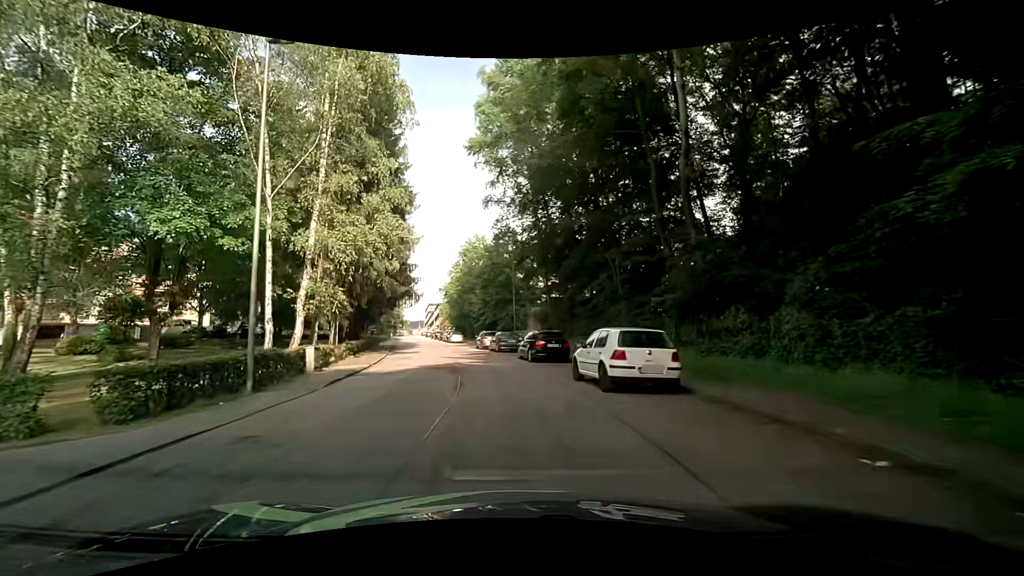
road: residential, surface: asphalt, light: Day
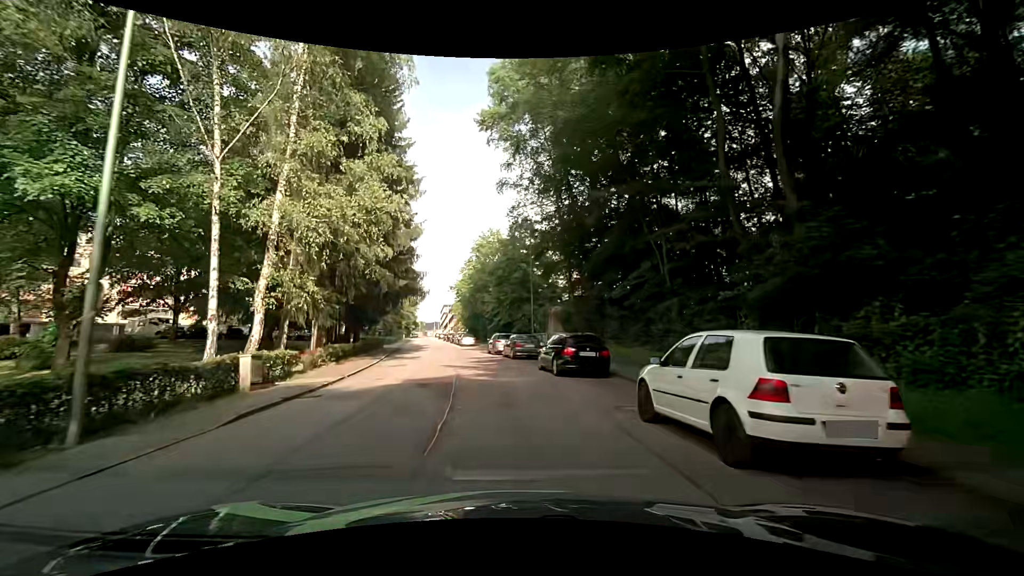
(-0.1, +5.8) m; -2°
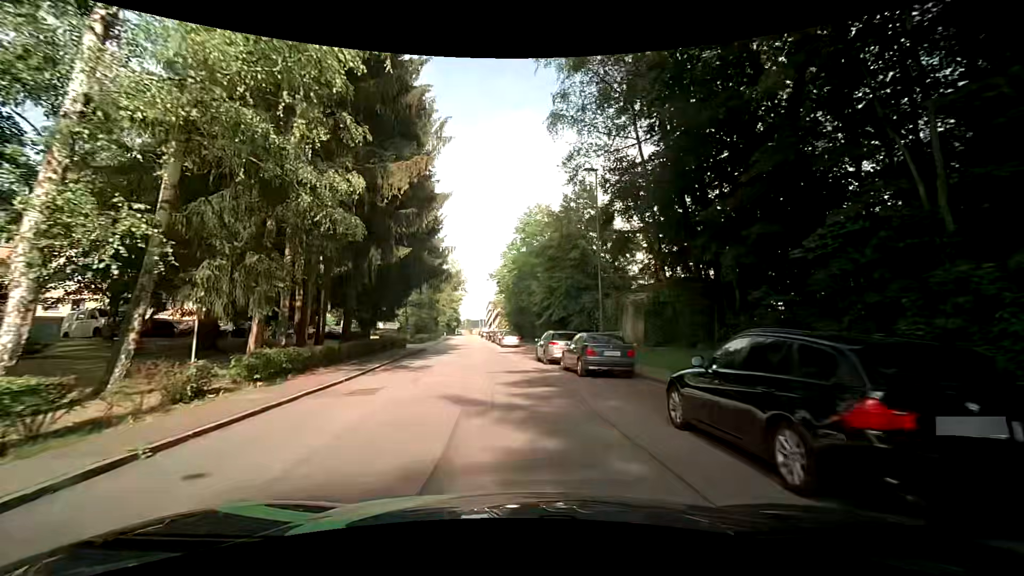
(-0.5, +11.7) m; -4°
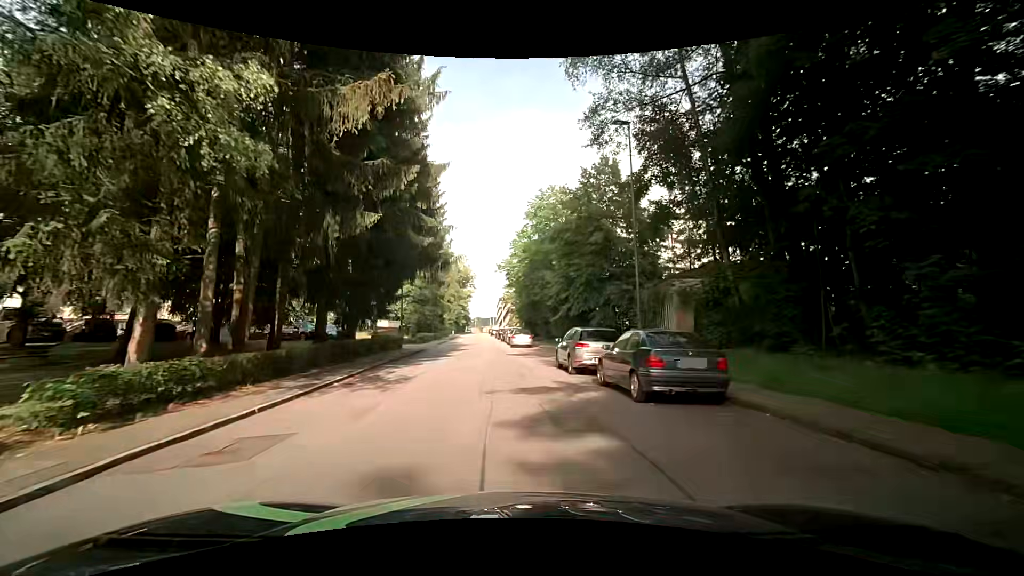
(-0.1, +5.9) m; -3°
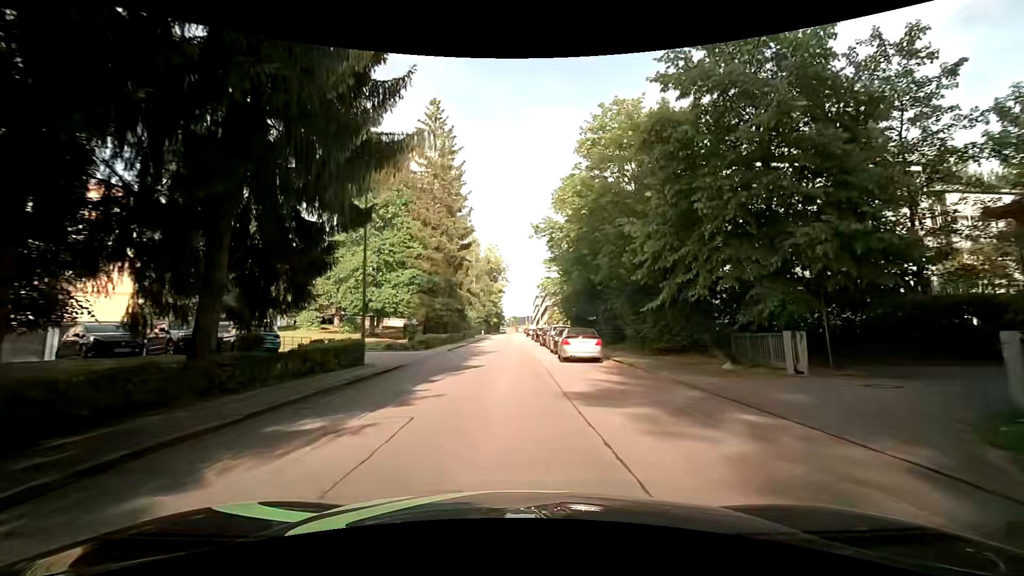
(-0.4, +17.7) m; -4°
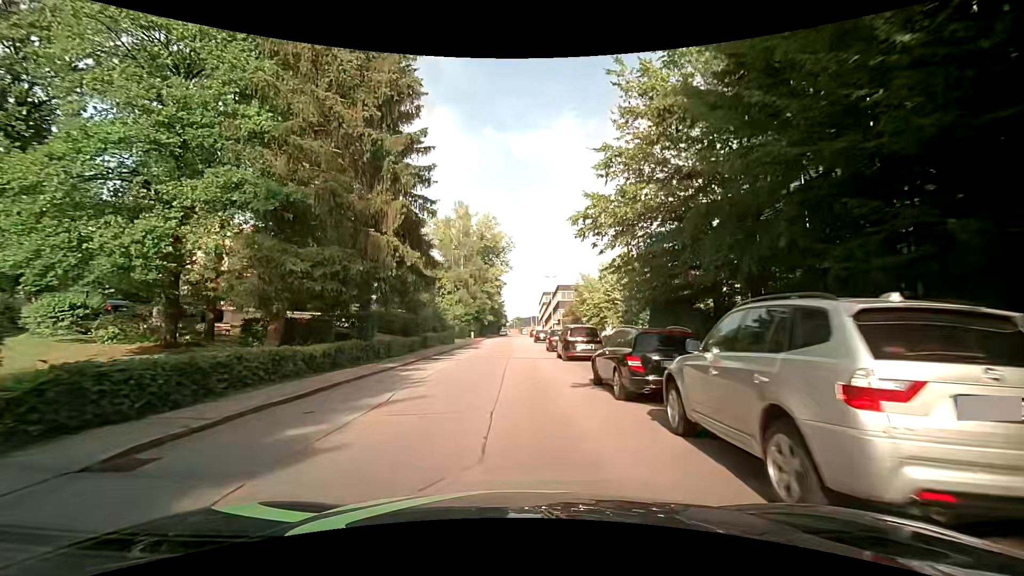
(+0.4, +29.9) m; -1°
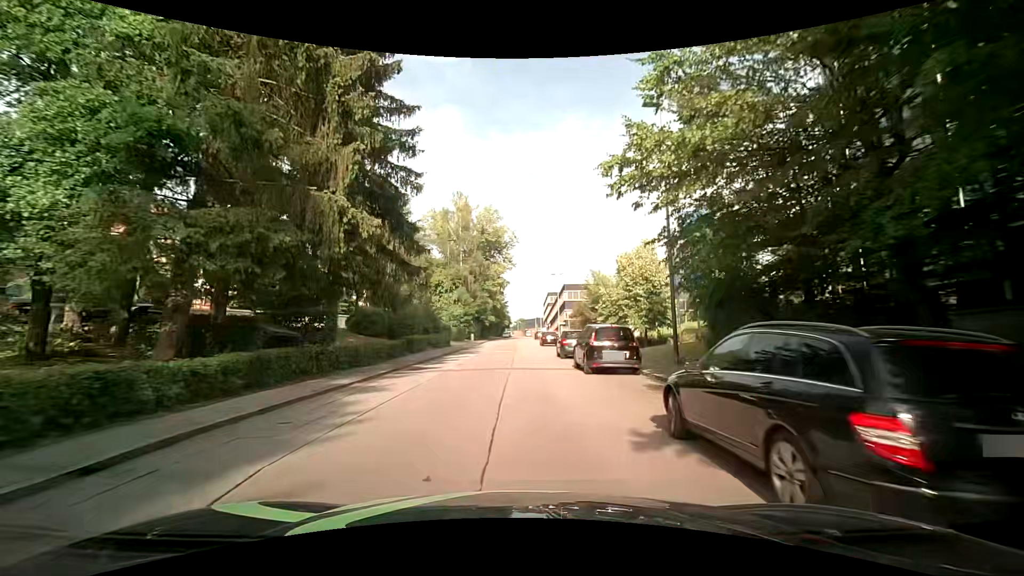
(+0.1, +6.2) m; +2°
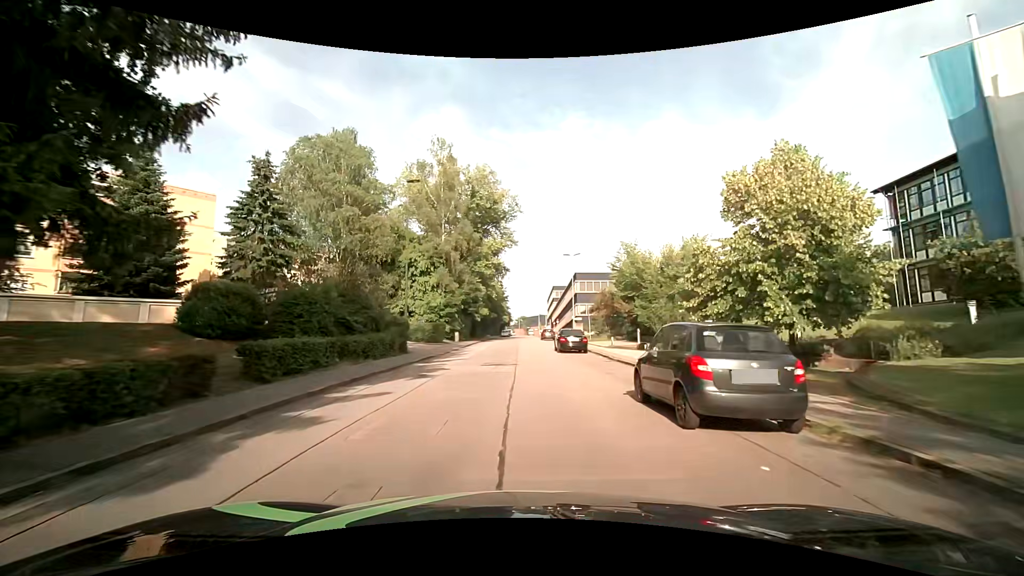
(-0.3, +18.8) m; -1°
(0, +10) (0, +20) (0, +30) (+1, +40) (+1, +50) (+1, +60) (+1, +70) (+2, +80) (+3, +90) (+3, +100) m
